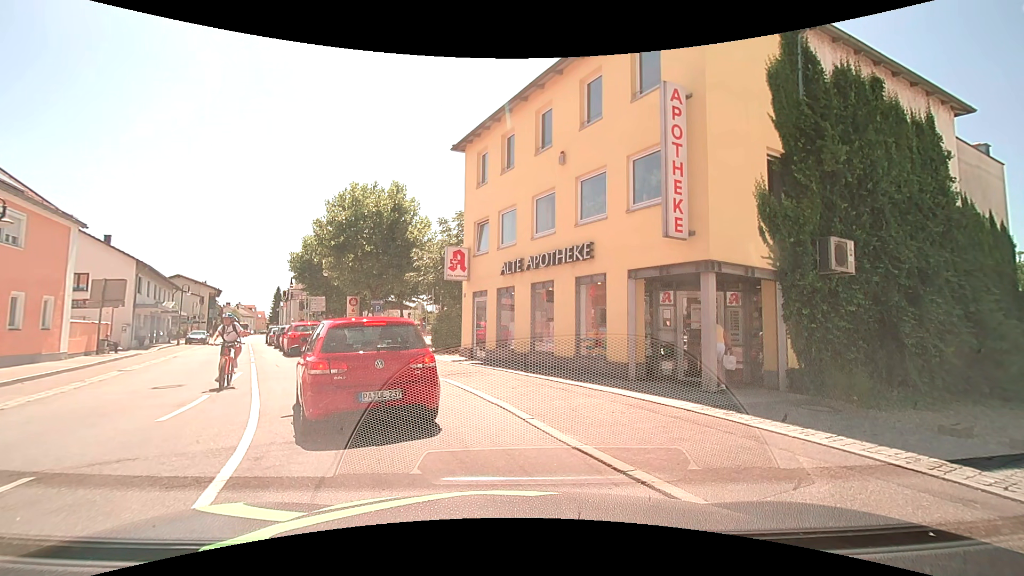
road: secondary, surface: asphalt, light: Day
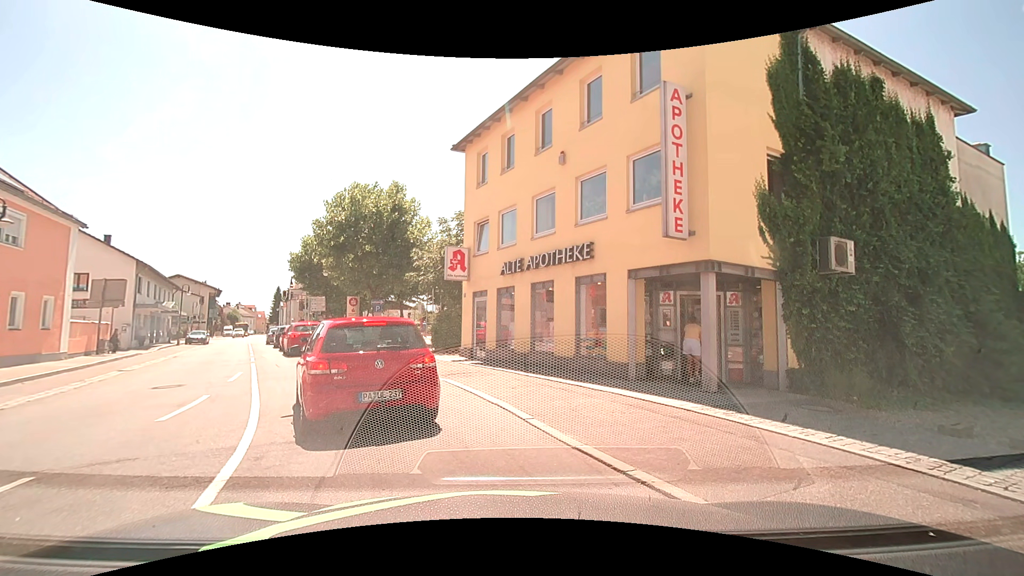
(0.0, 0.0) m; 0°
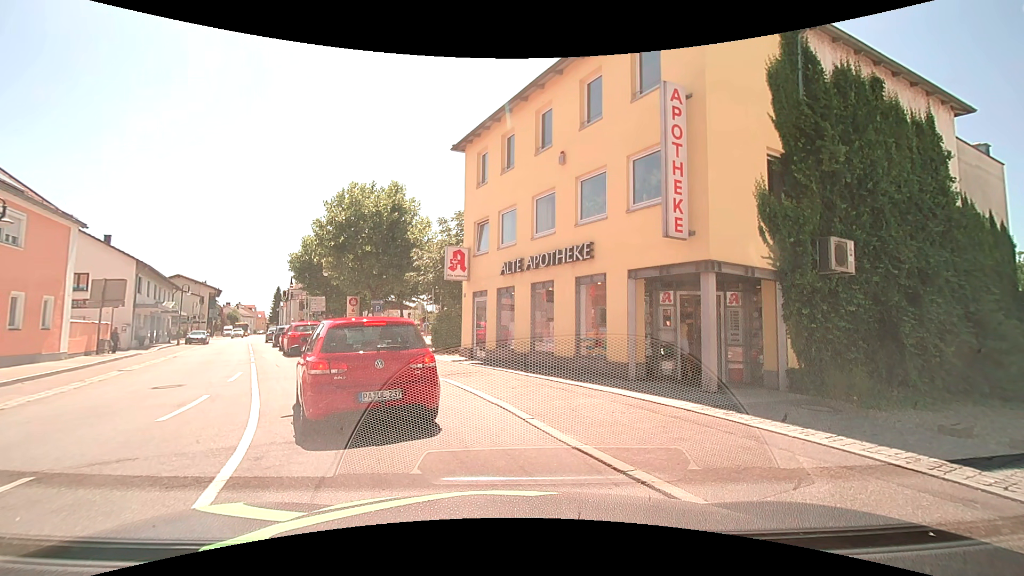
(0.0, 0.0) m; 0°
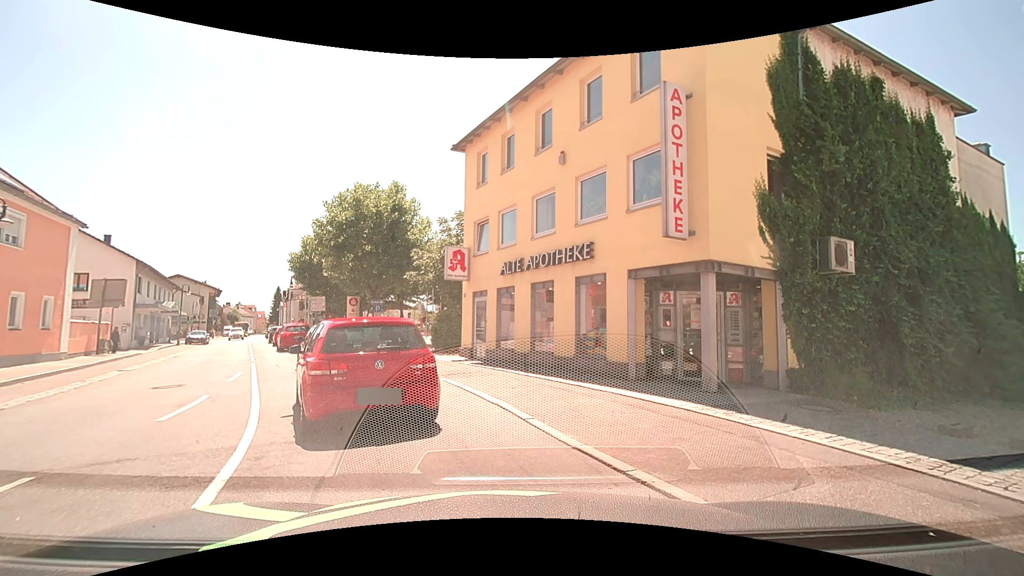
(0.0, 0.0) m; 0°
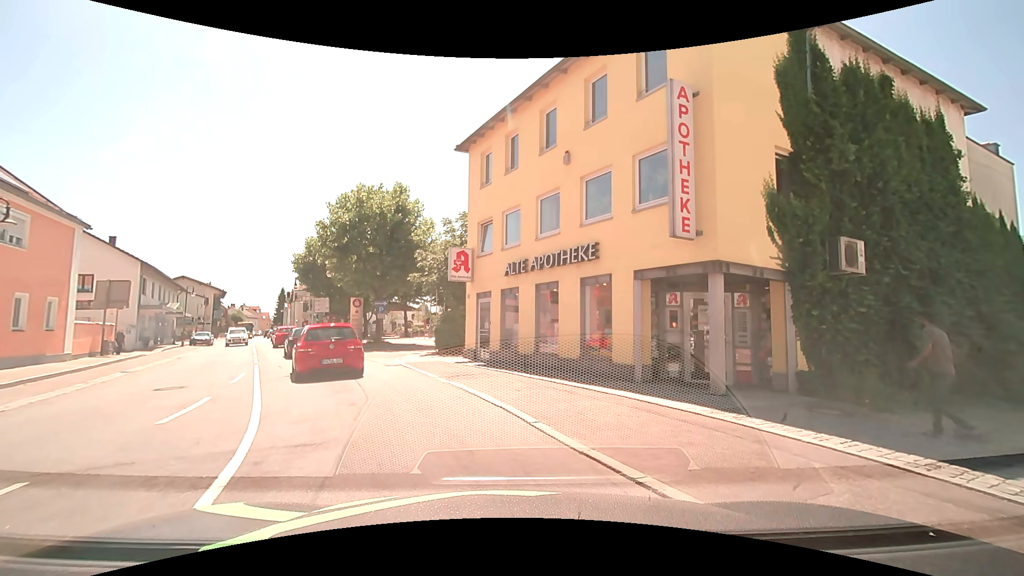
(0.0, +0.1) m; 0°
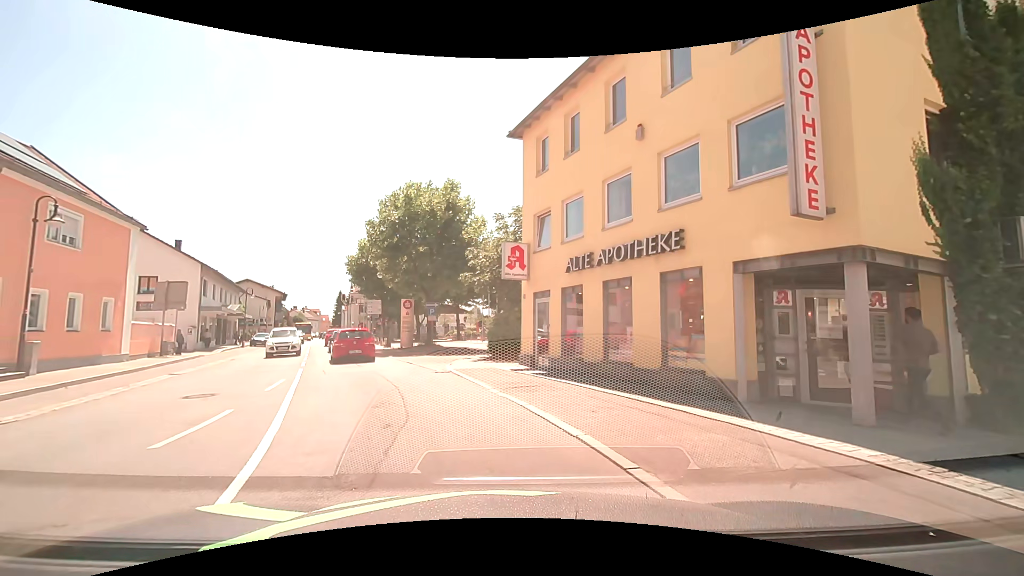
(-0.1, +2.1) m; -7°
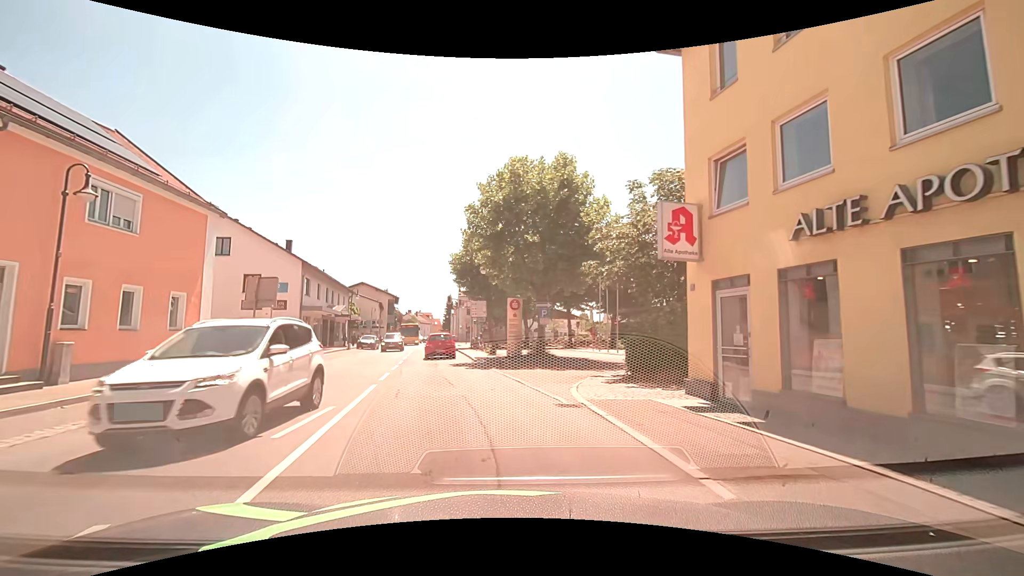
(-0.8, +6.2) m; -12°
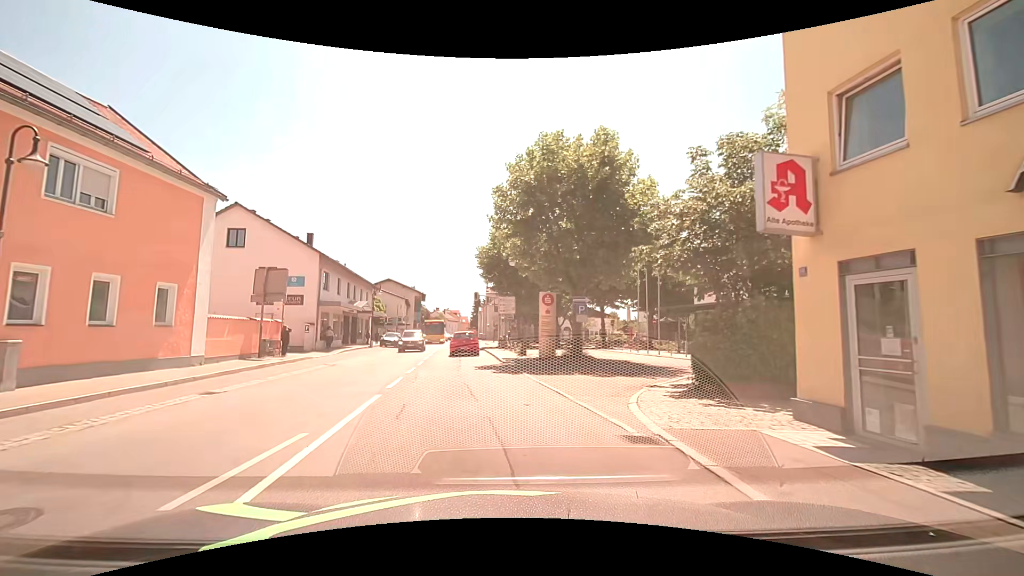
(-0.1, +3.0) m; -4°
(-1, +10) (-2, +20) (-3, +30) (-4, +40) (-4, +50) (-5, +60) (-6, +70) (-7, +80) (-8, +90) (-9, +100) m
